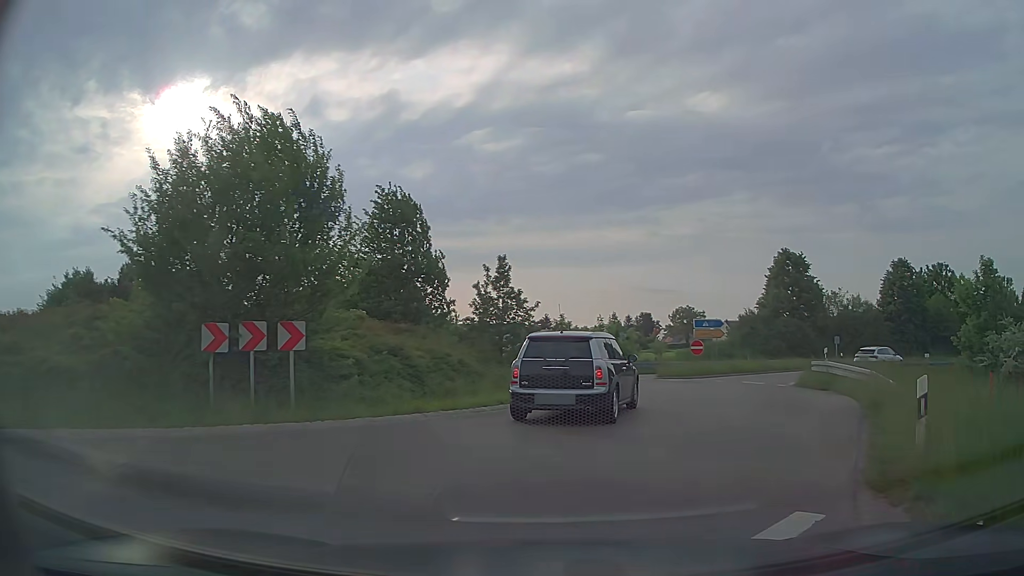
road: secondary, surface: asphalt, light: Day
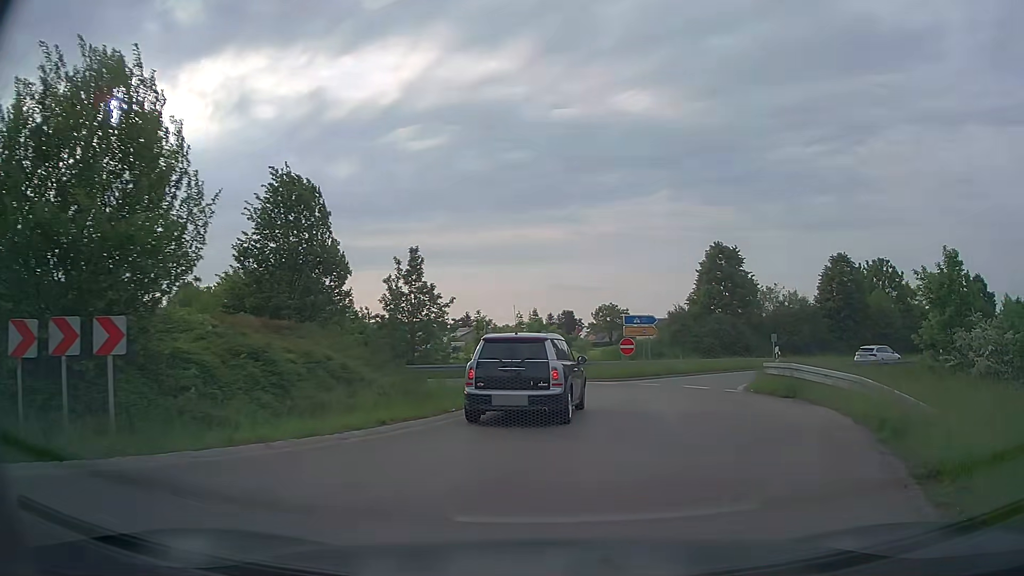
(+0.1, +3.4) m; +6°
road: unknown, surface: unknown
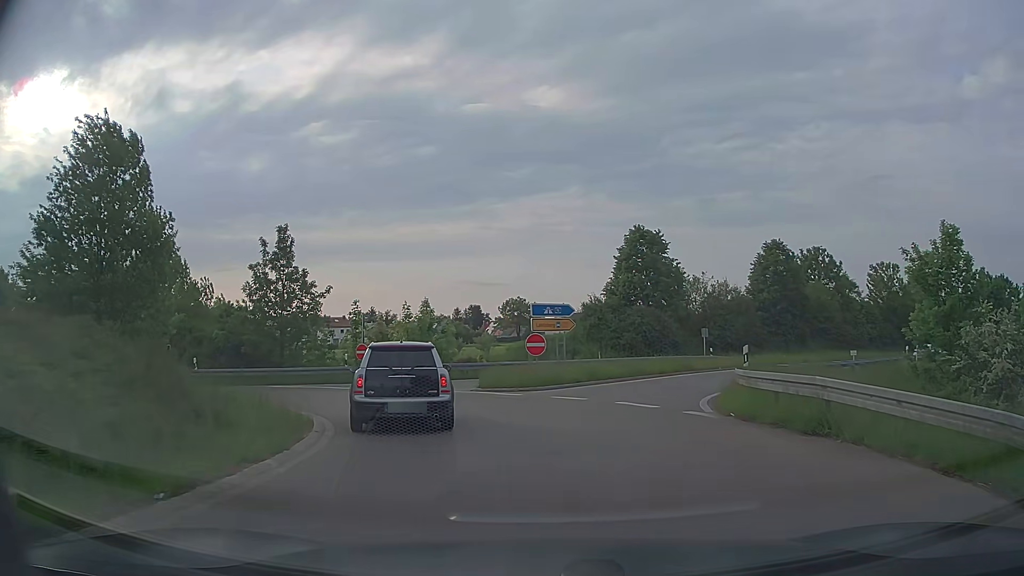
(+0.5, +7.0) m; +7°
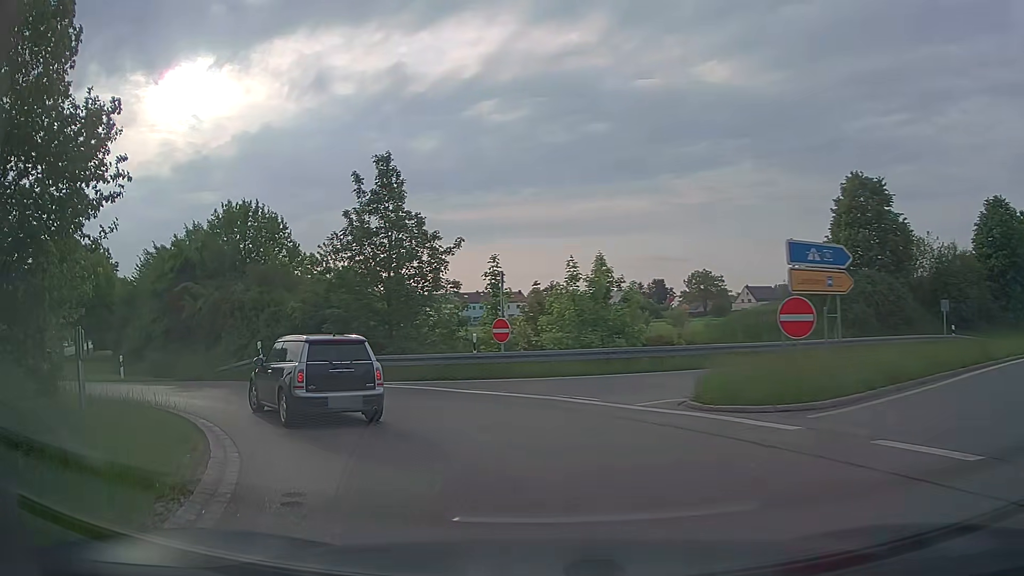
(-1.2, +10.8) m; -16°
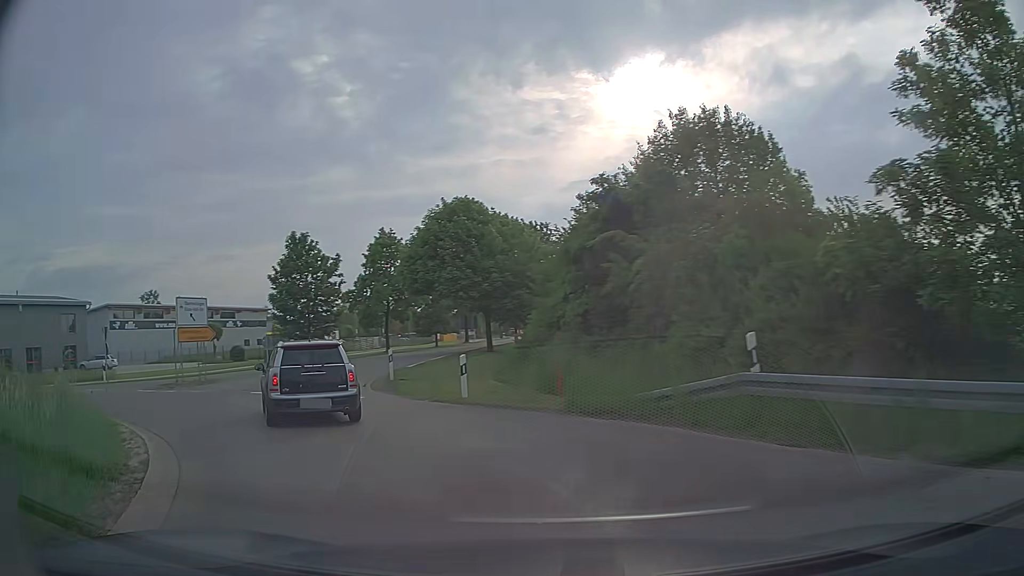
(-4.9, +13.5) m; -41°
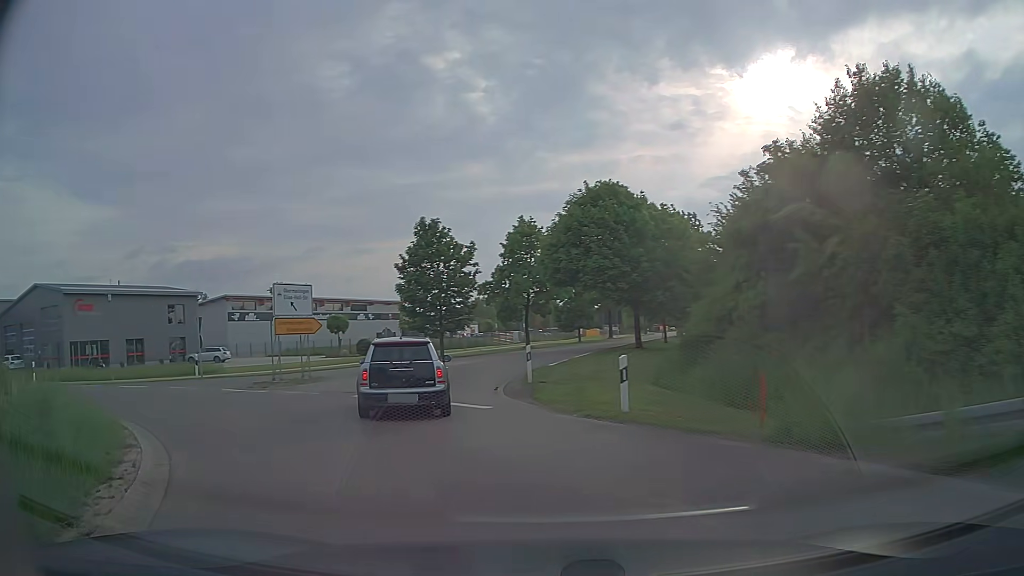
(-0.5, +3.8) m; -13°
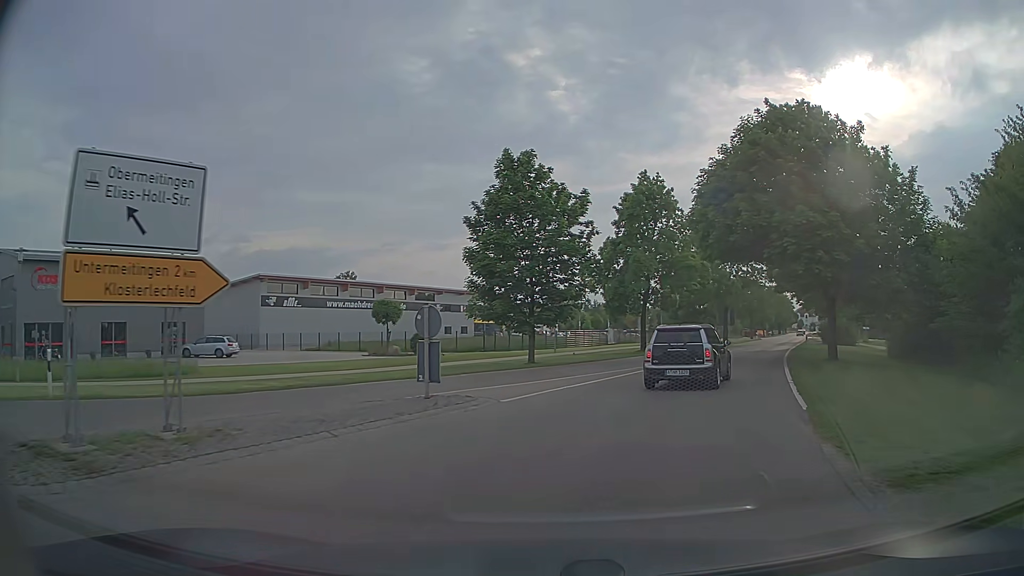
(-2.8, +16.1) m; -6°
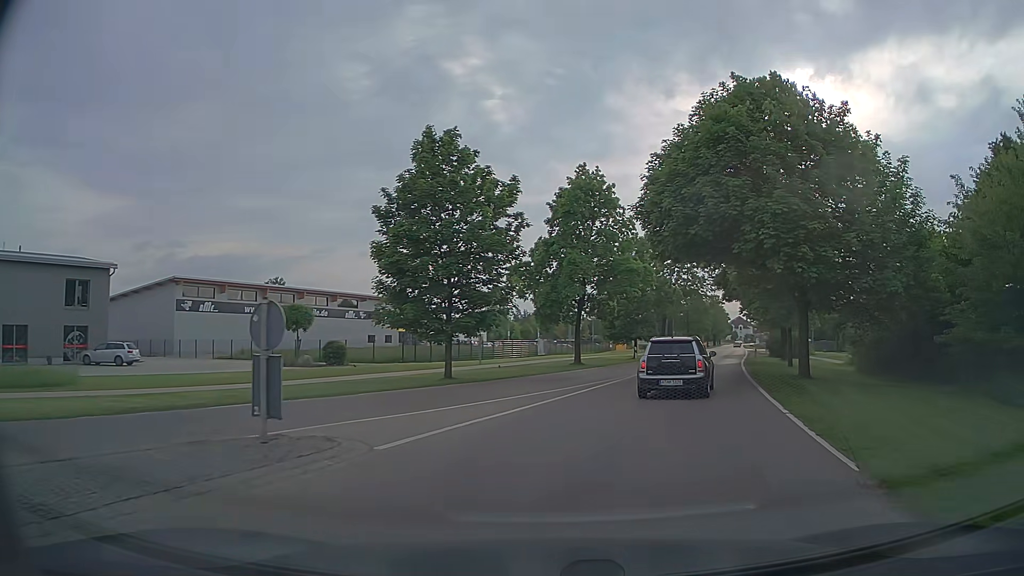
(+0.2, +4.5) m; +5°
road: tertiary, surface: asphalt
(+1, +10) (+4, +20) (+7, +29) (+10, +39) (+13, +48) (+16, +58) (+19, +67) (+22, +77) (+25, +86) (+28, +96) m
